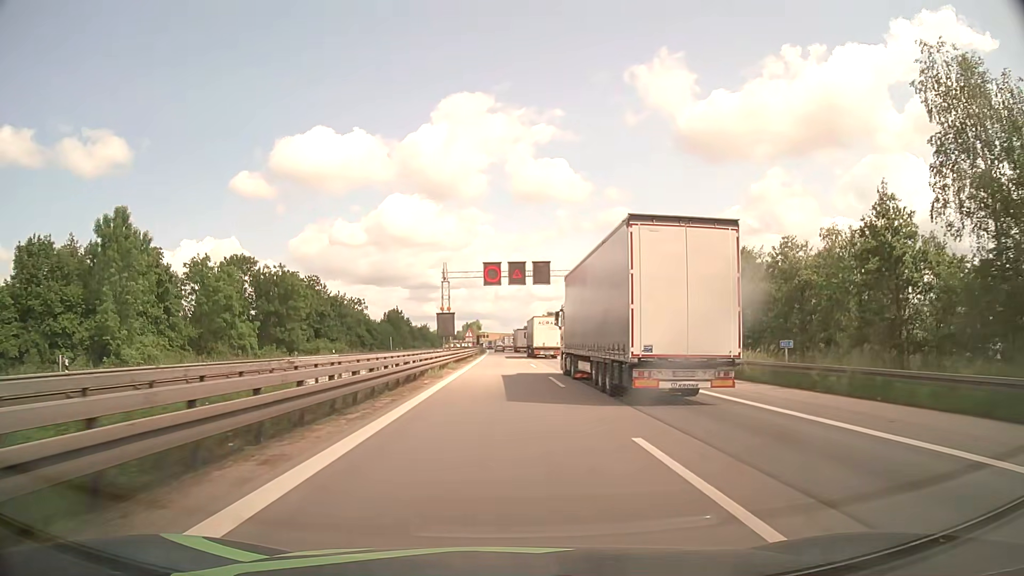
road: motorway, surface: asphalt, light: Day
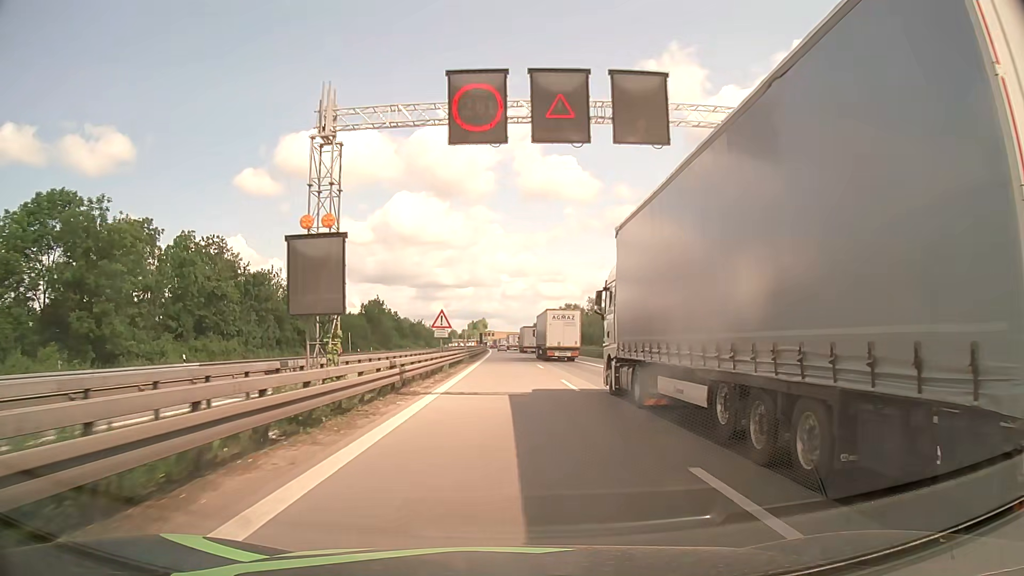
(-0.3, +38.5) m; 0°
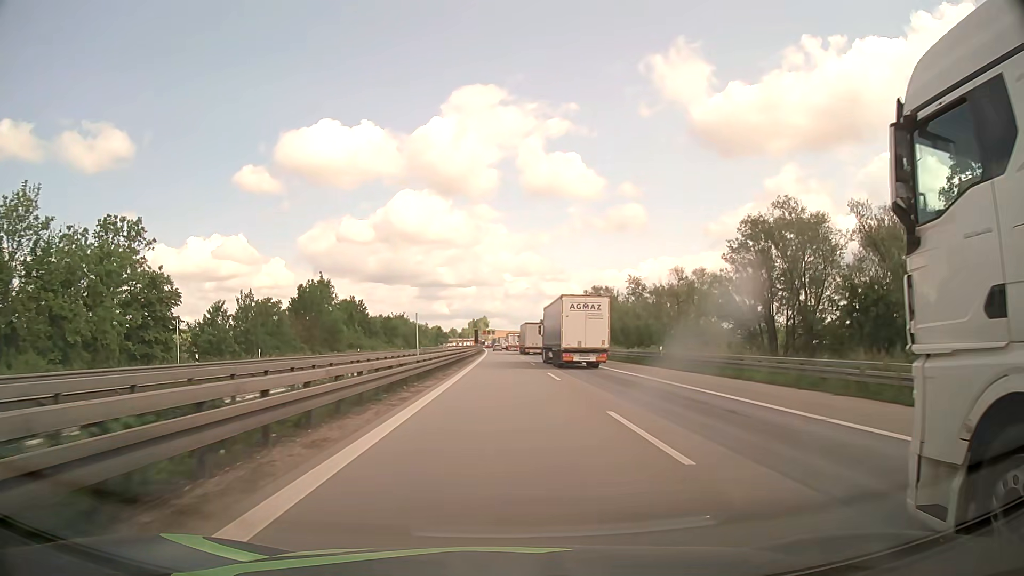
(-0.2, +48.2) m; 0°
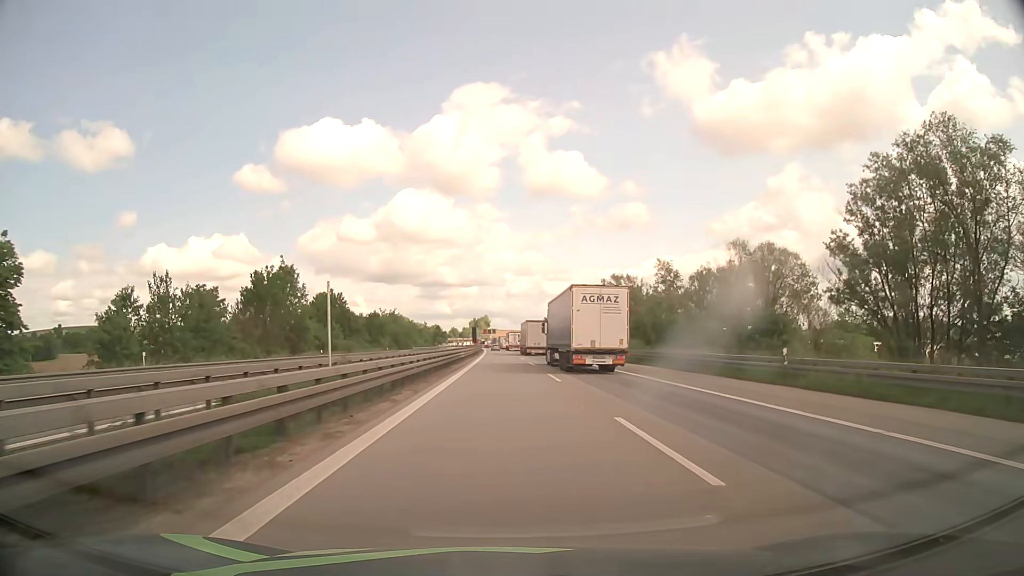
(0.0, +19.3) m; 0°
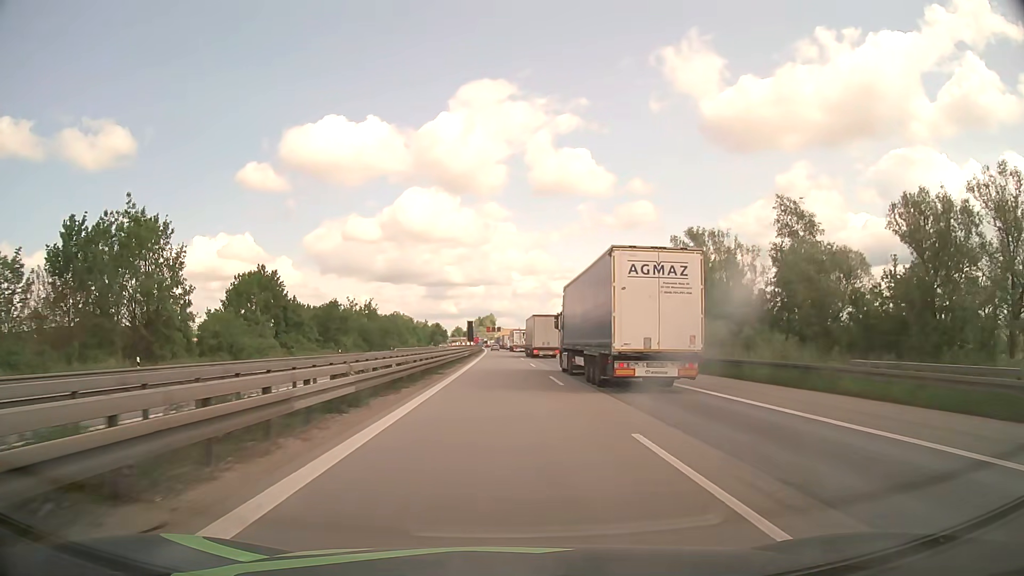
(-0.1, +38.5) m; -1°
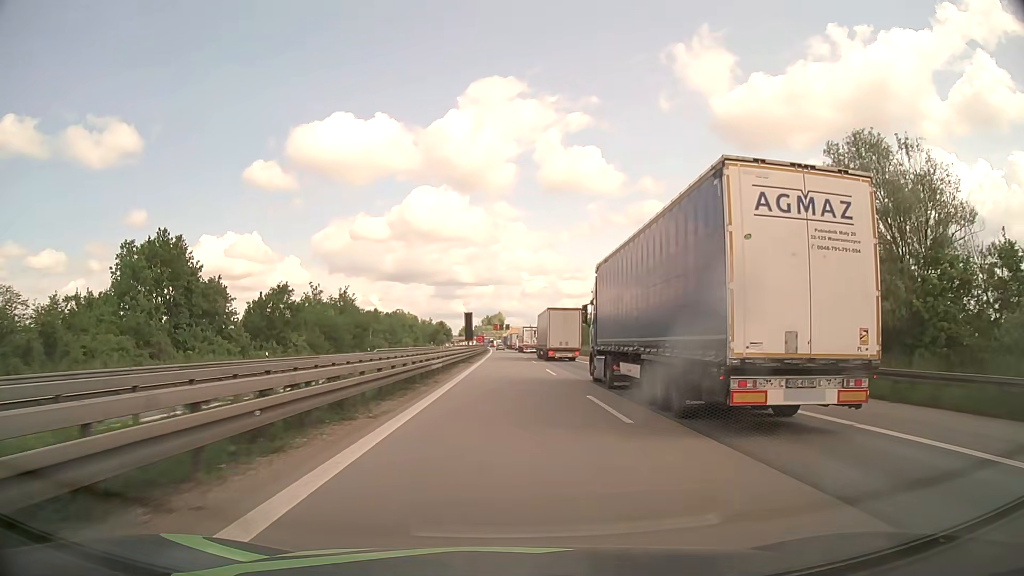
(-0.2, +28.8) m; -1°
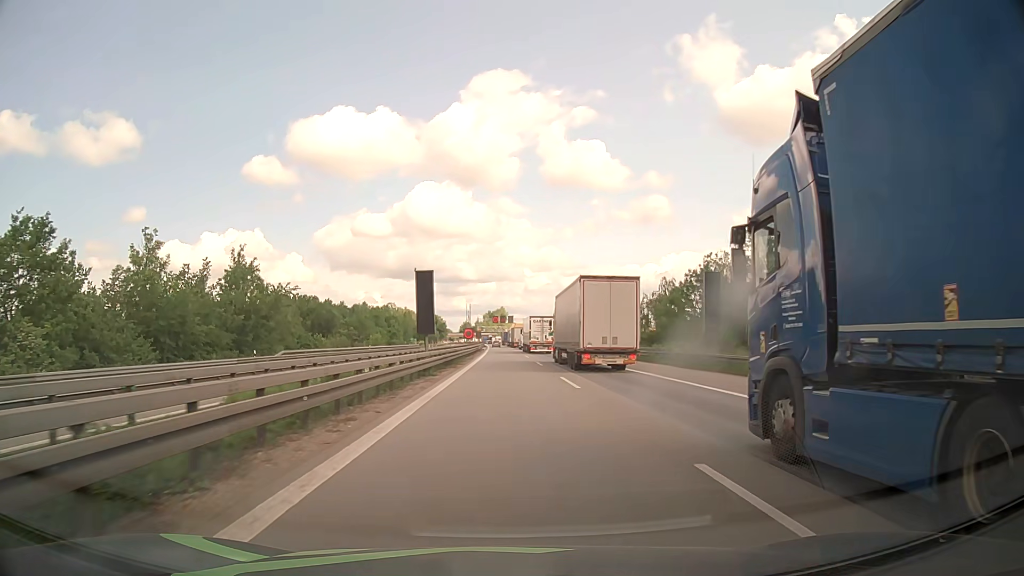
(0.0, +46.2) m; 0°
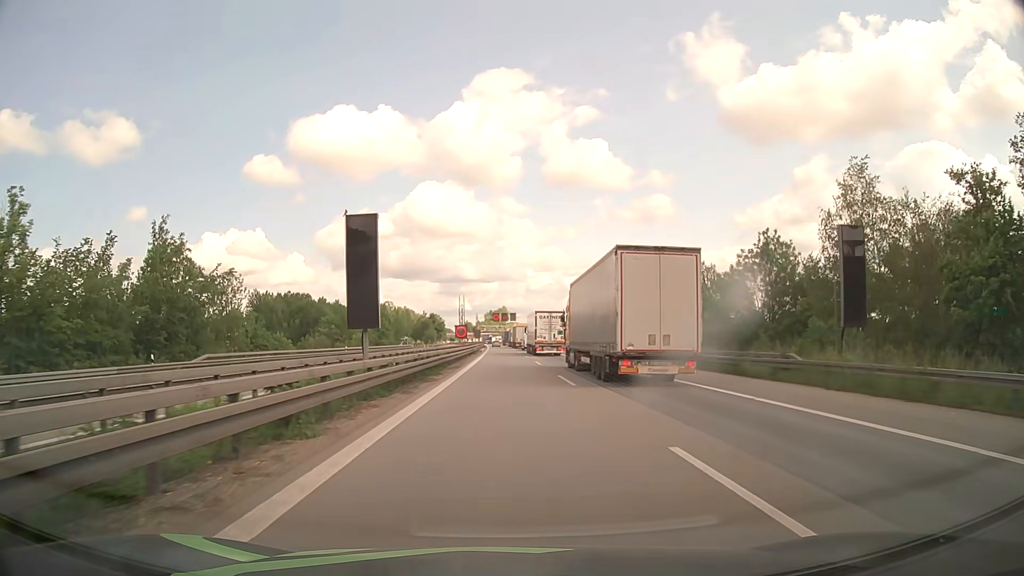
(0.0, +16.8) m; 0°
(0, +10) (0, +20) (0, +30) (0, +40) (0, +50) (0, +60) (0, +70) (0, +80) (0, +90) (-1, +100) m
